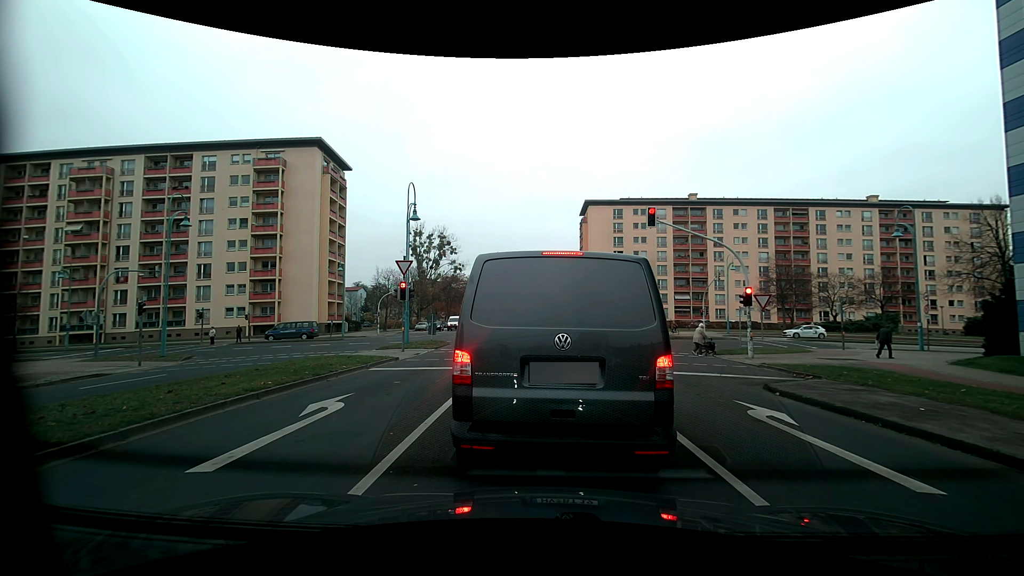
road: tertiary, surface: asphalt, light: Day
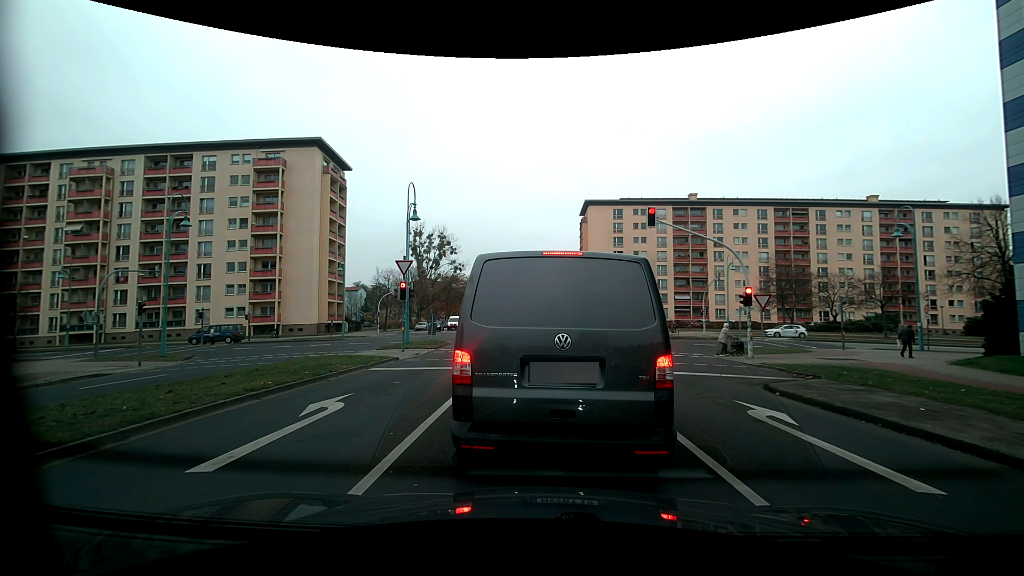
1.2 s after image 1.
(0.0, 0.0) m; 0°
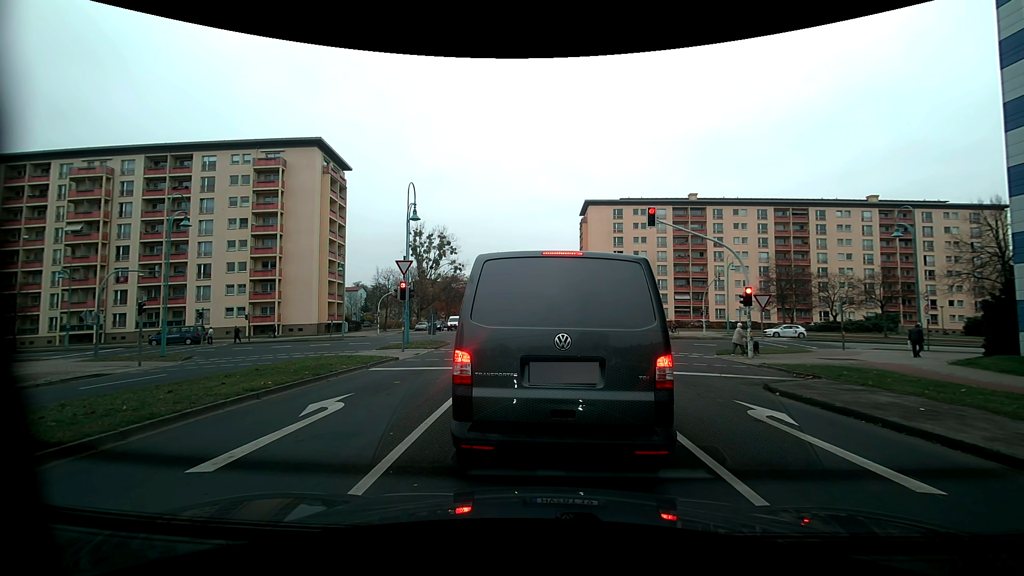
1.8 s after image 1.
(0.0, 0.0) m; 0°
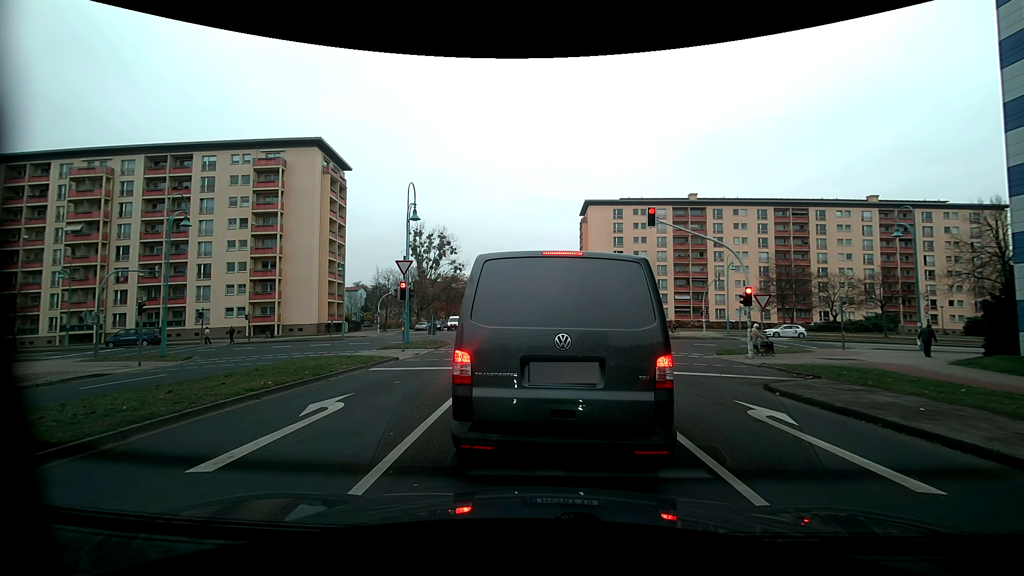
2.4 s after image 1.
(0.0, 0.0) m; 0°
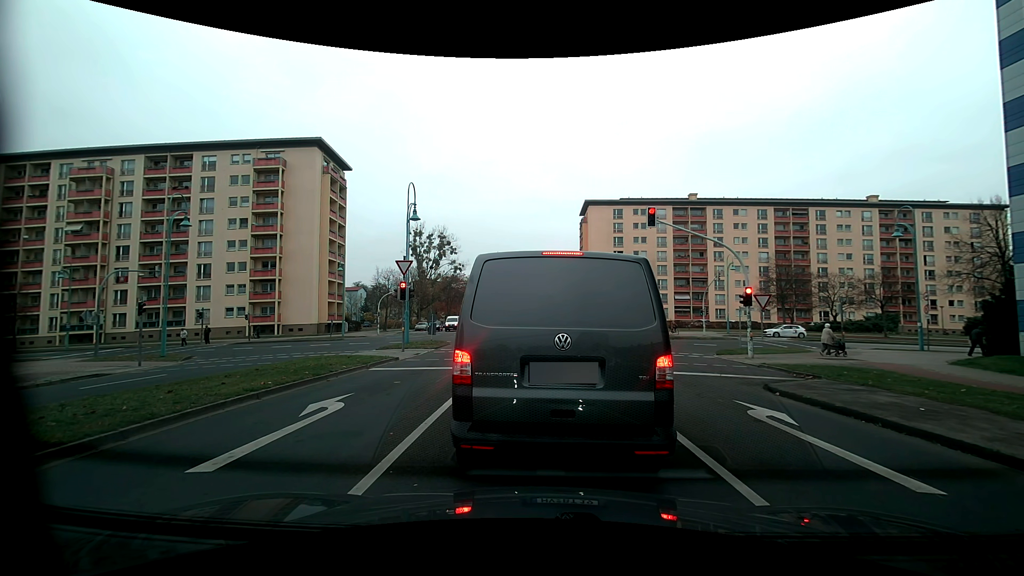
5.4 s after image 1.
(0.0, 0.0) m; 0°
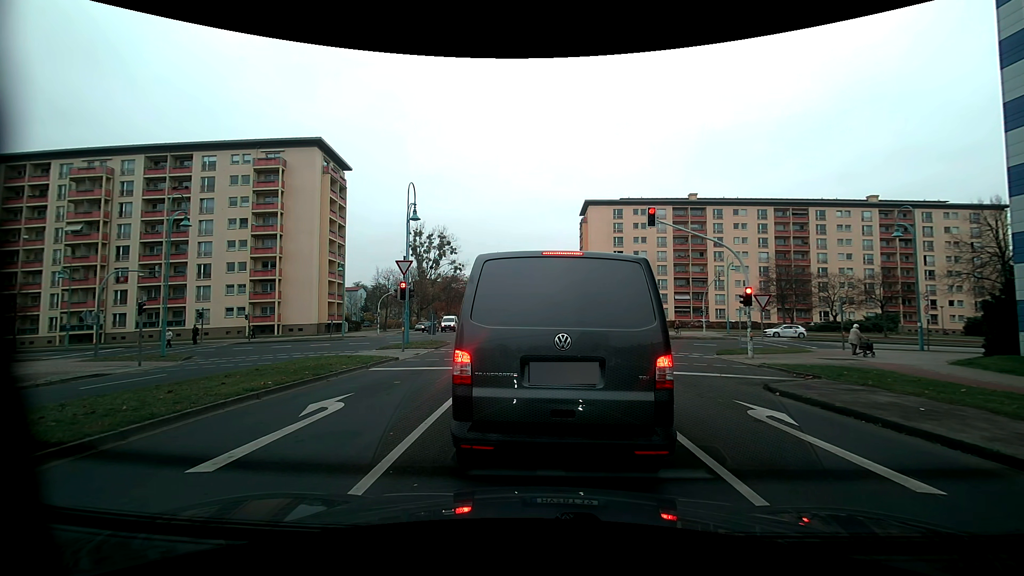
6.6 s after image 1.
(0.0, 0.0) m; 0°
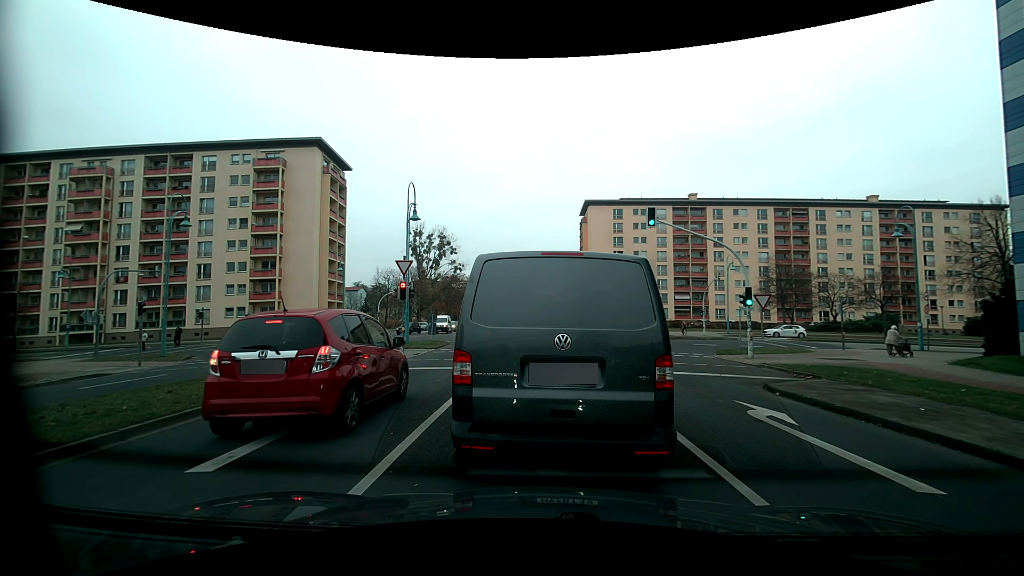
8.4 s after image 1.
(0.0, 0.0) m; 0°
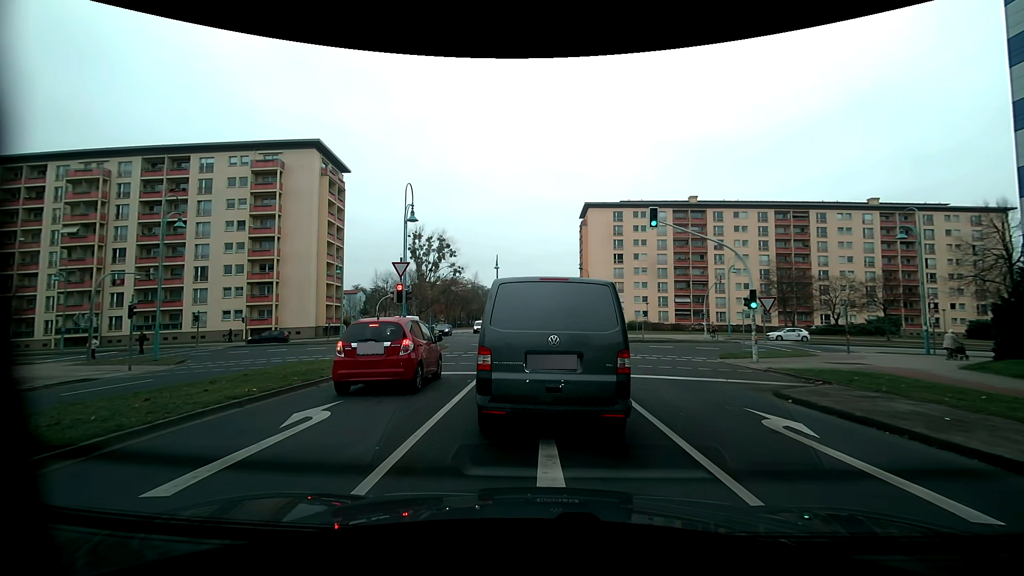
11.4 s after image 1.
(0.0, +0.6) m; 0°
(0, +10) (+1, +20) (+1, +30) (+1, +40) (+1, +50) (+1, +60) (0, +70) (0, +80) (0, +90) (0, +100) m
